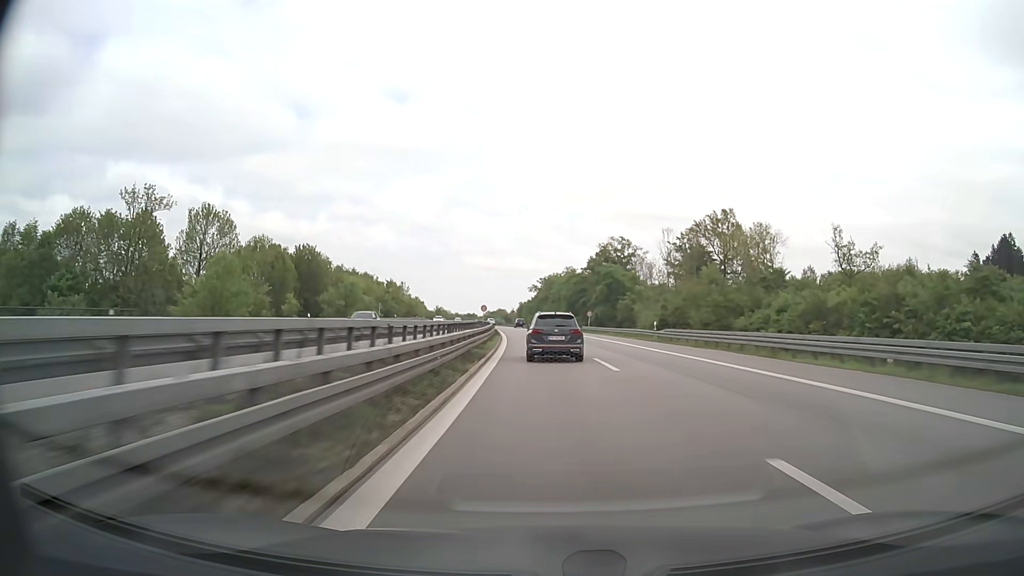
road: motorway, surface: asphalt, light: Day
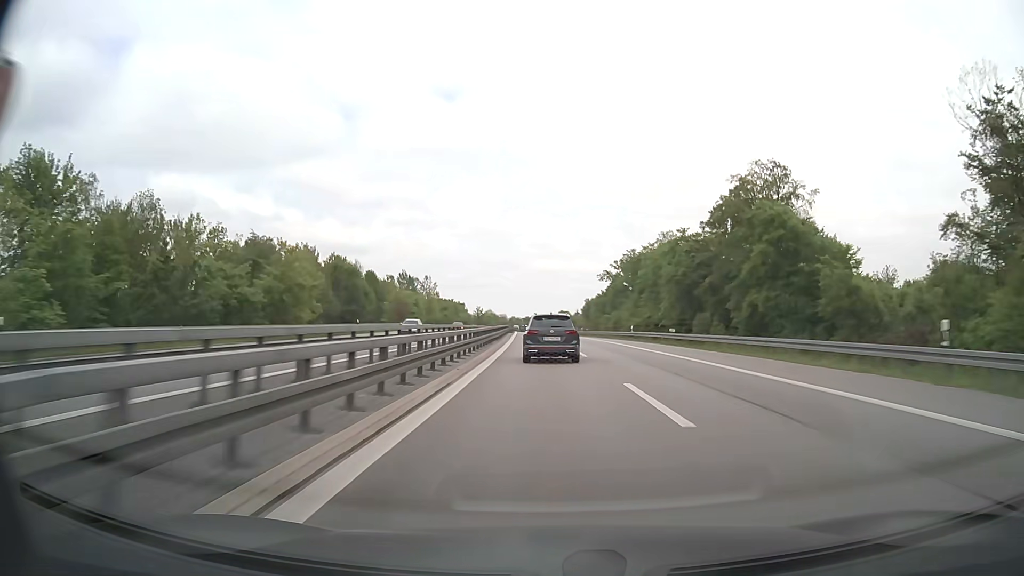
(-4.0, +81.8) m; -5°
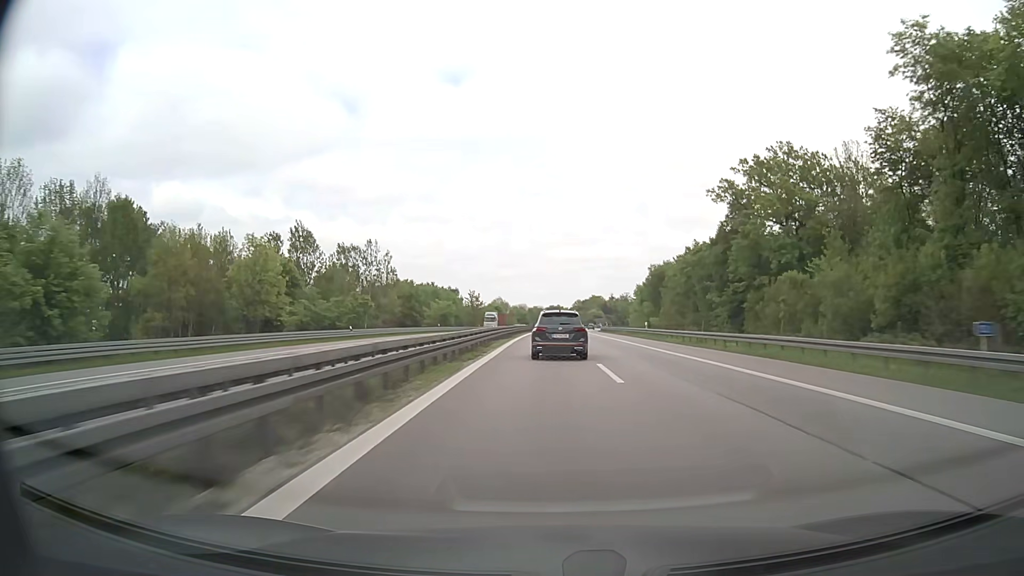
(-3.2, +102.4) m; -3°
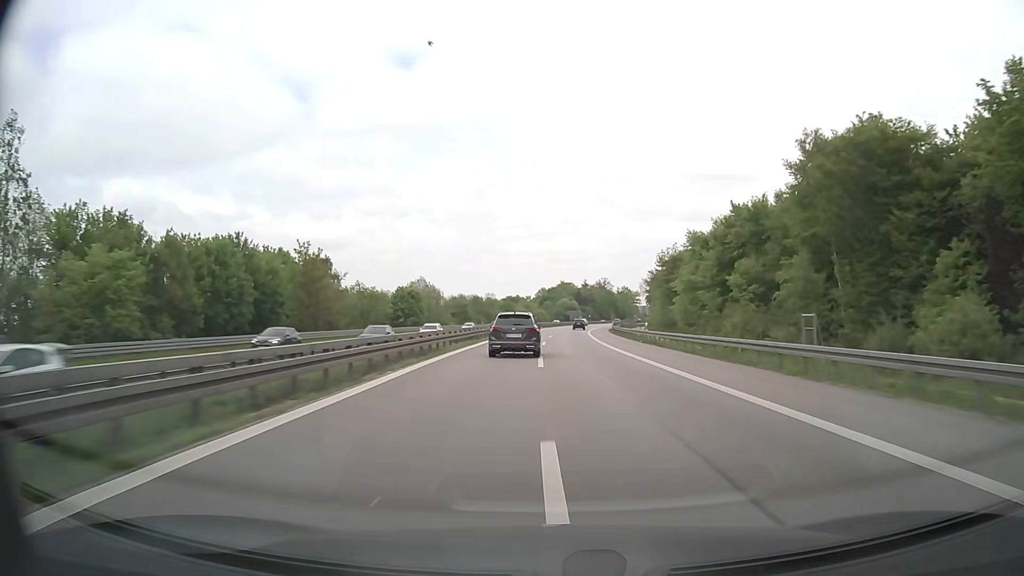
(+2.3, +102.8) m; +3°
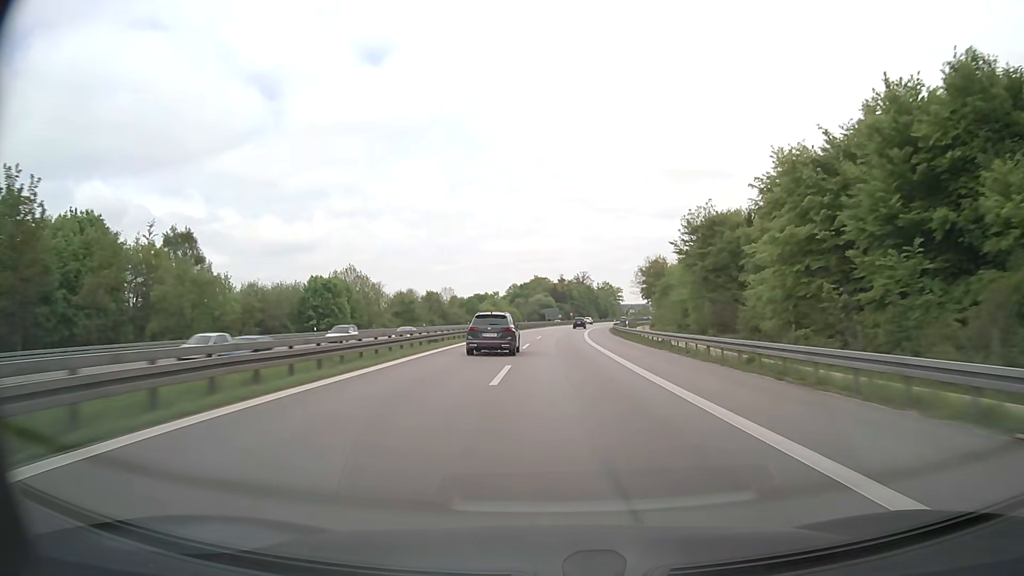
(+0.9, +41.5) m; +3°
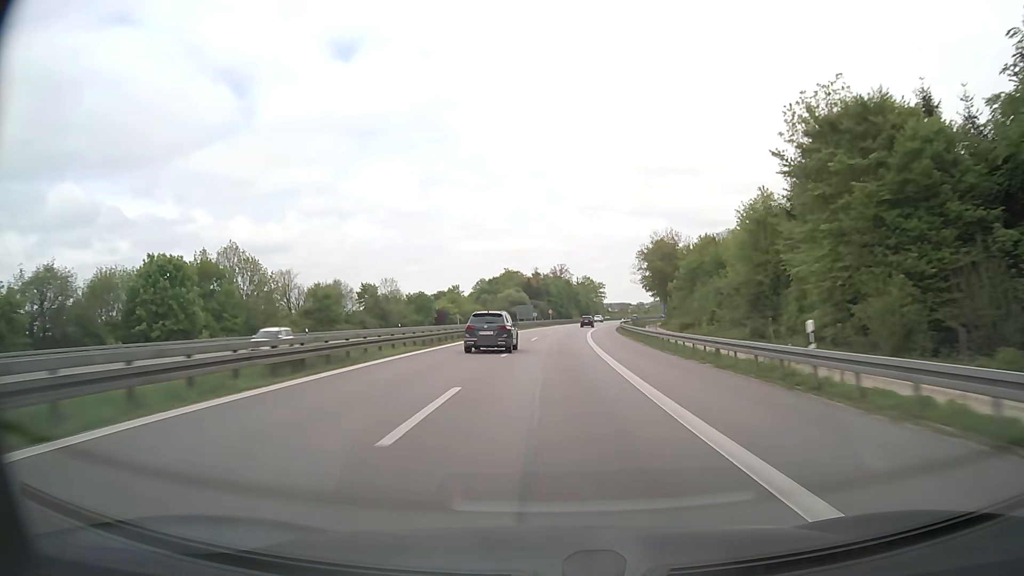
(+0.6, +41.7) m; +2°
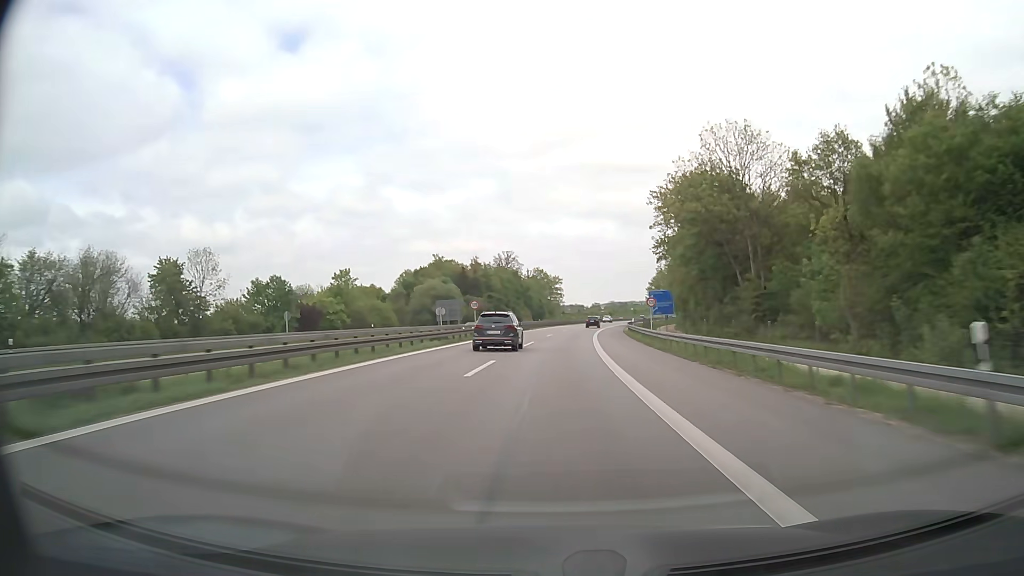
(+2.4, +62.5) m; +4°
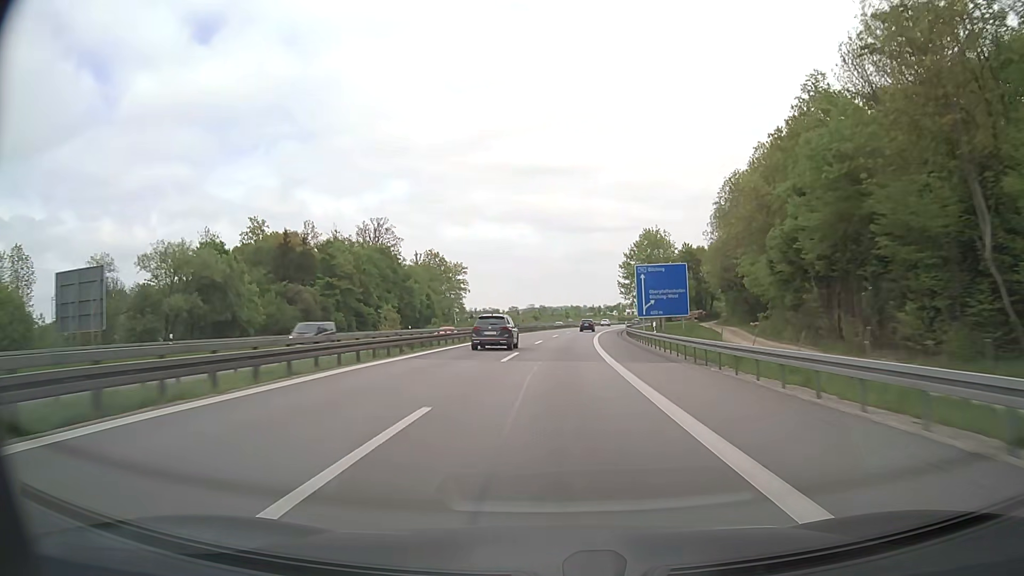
(+5.1, +83.0) m; +7°
(0, +10) (0, +20) (+1, +30) (+1, +40) (+2, +50) (+2, +60) (+3, +70) (+4, +80) (+5, +90) (+7, +100) m
